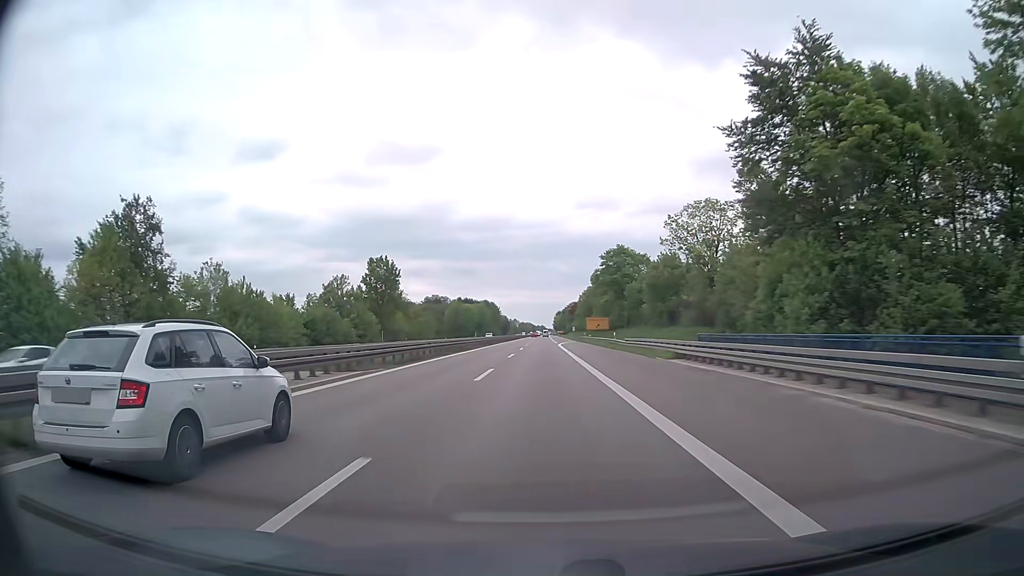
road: trunk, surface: asphalt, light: Day
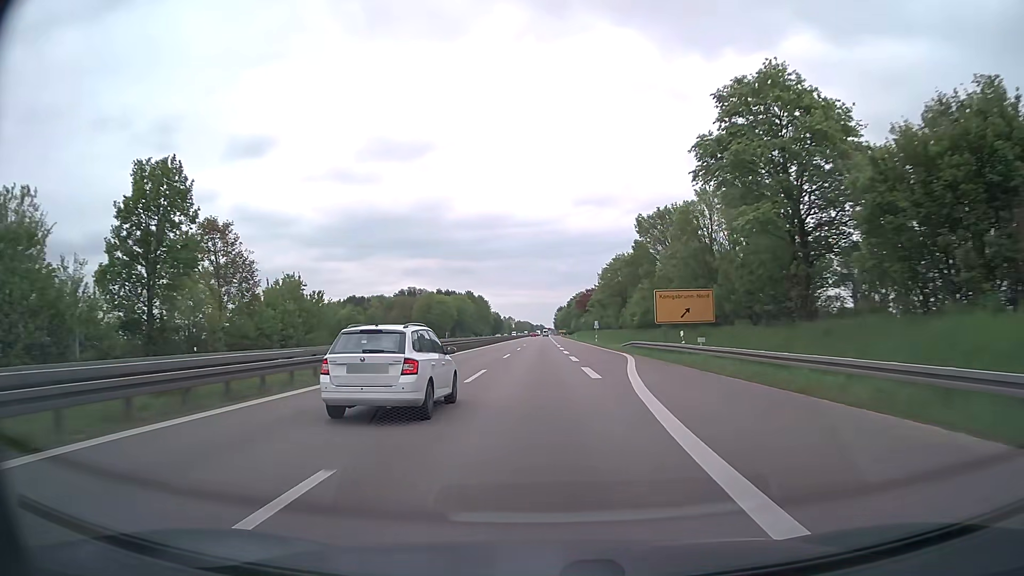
(+0.2, +73.0) m; 0°
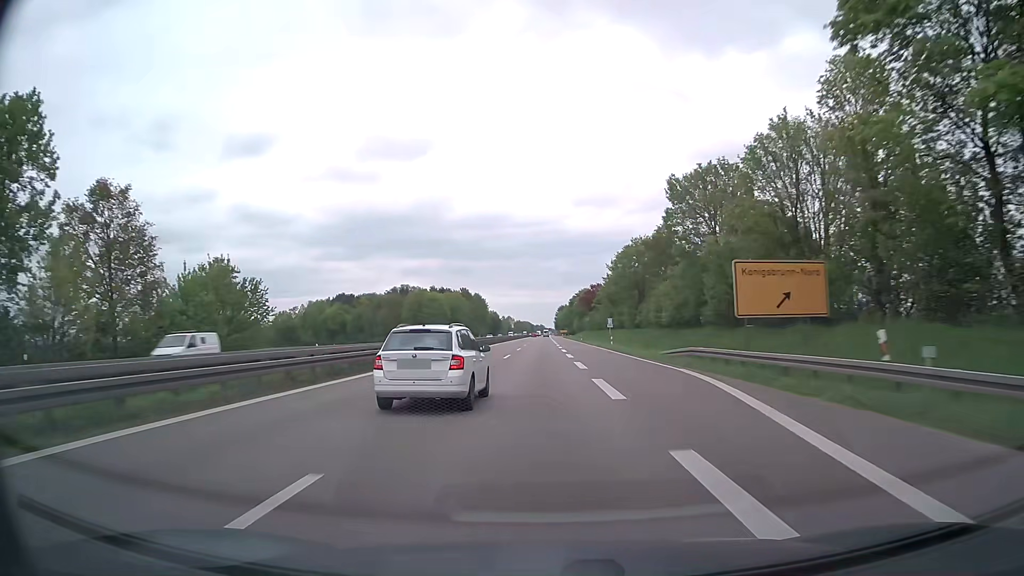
(0.0, +18.2) m; 0°
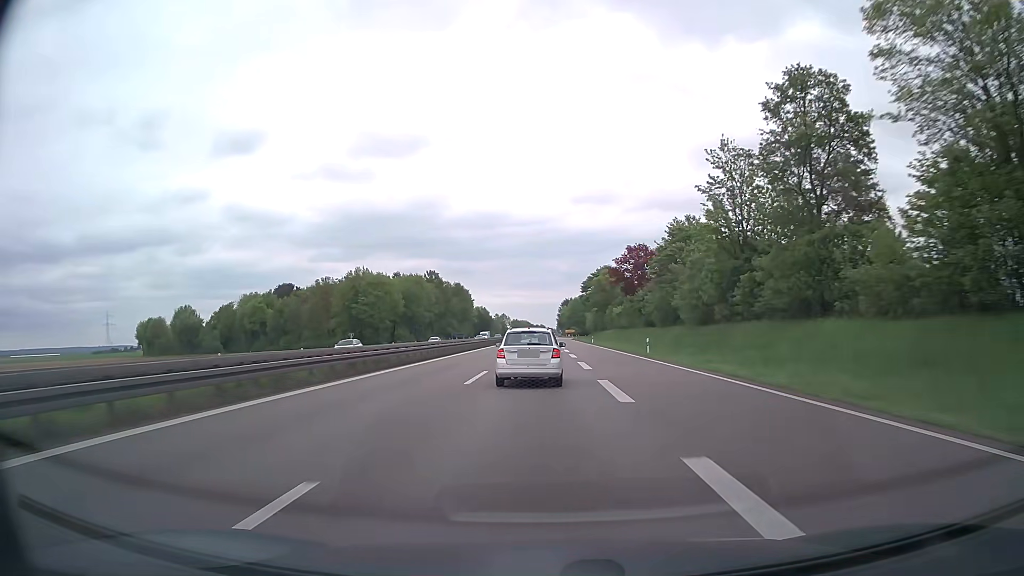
(0.0, +72.5) m; 0°
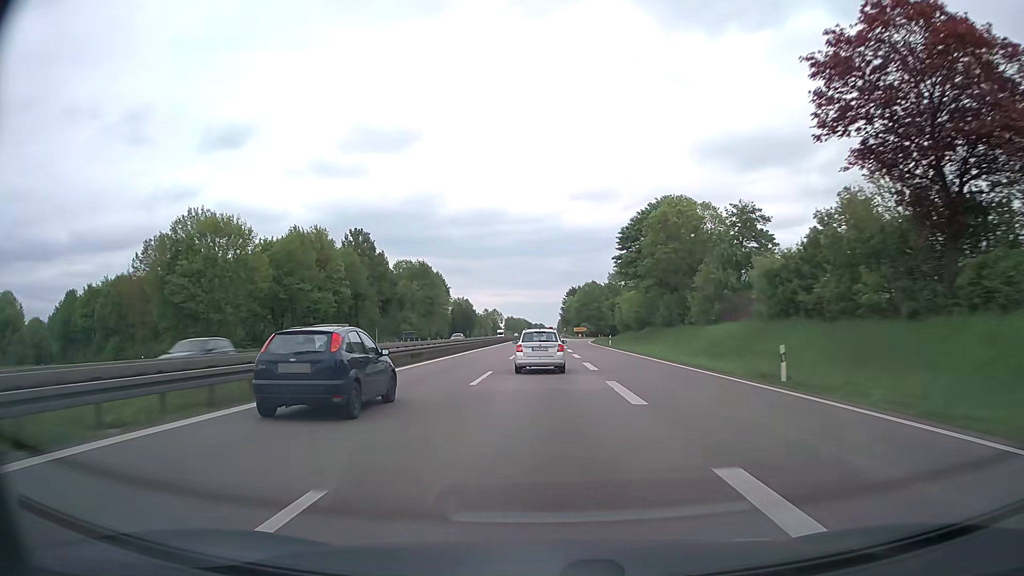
(0.0, +72.6) m; 0°
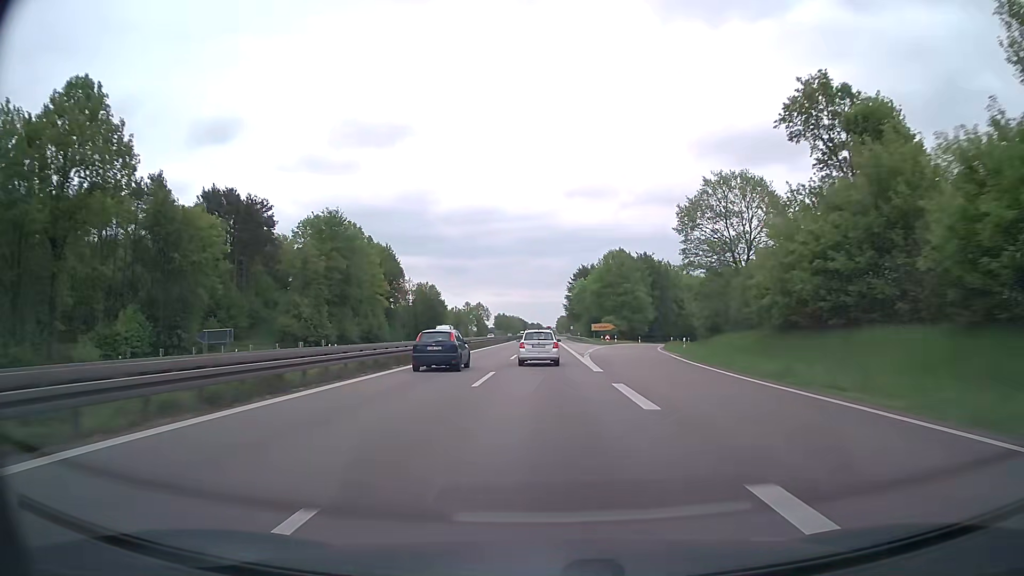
(+0.1, +72.8) m; 0°
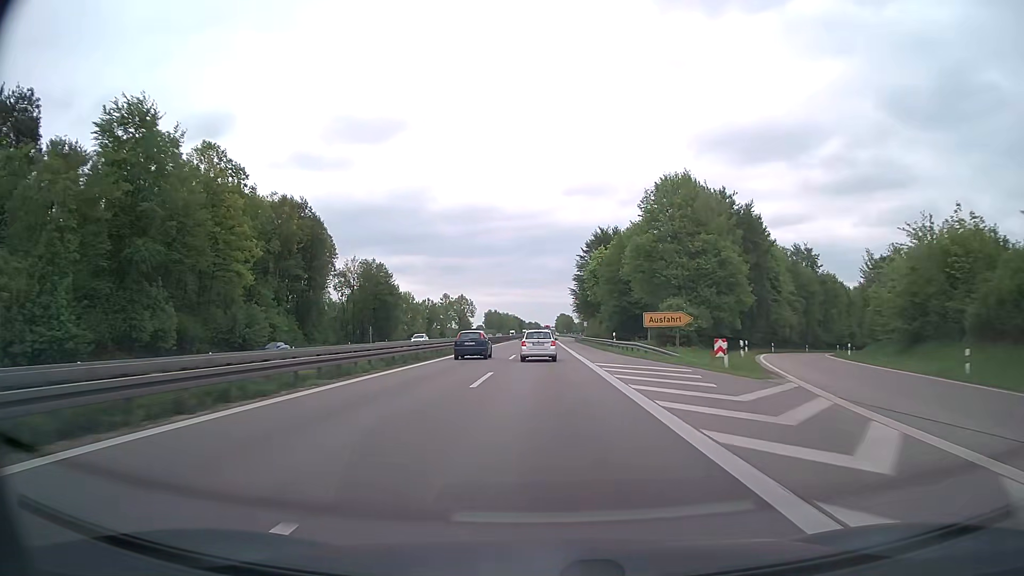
(+0.3, +54.6) m; 0°
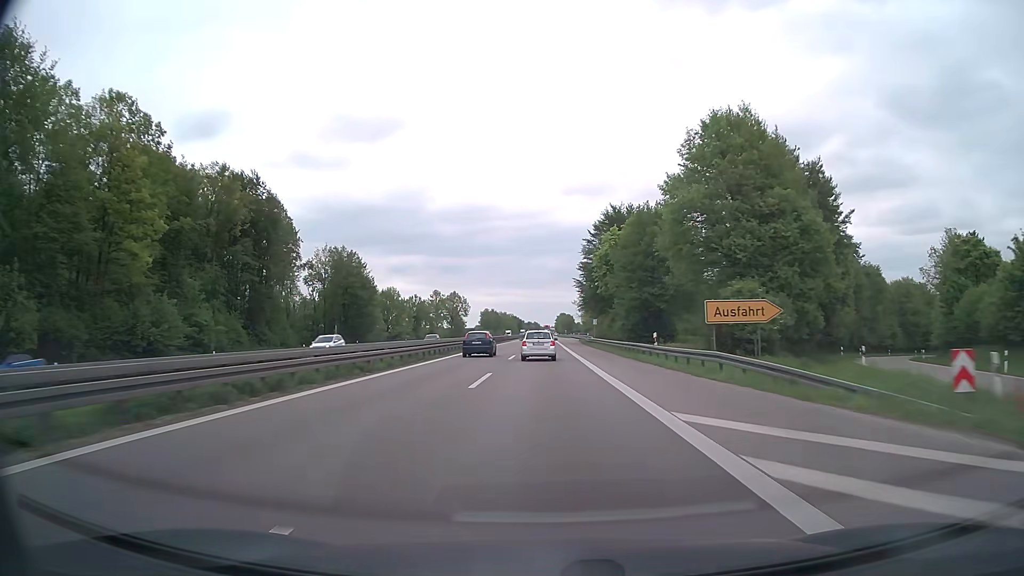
(0.0, +18.2) m; 0°
(0, +10) (0, +20) (0, +30) (0, +40) (0, +50) (0, +60) (0, +70) (0, +80) (0, +90) (0, +100) m
